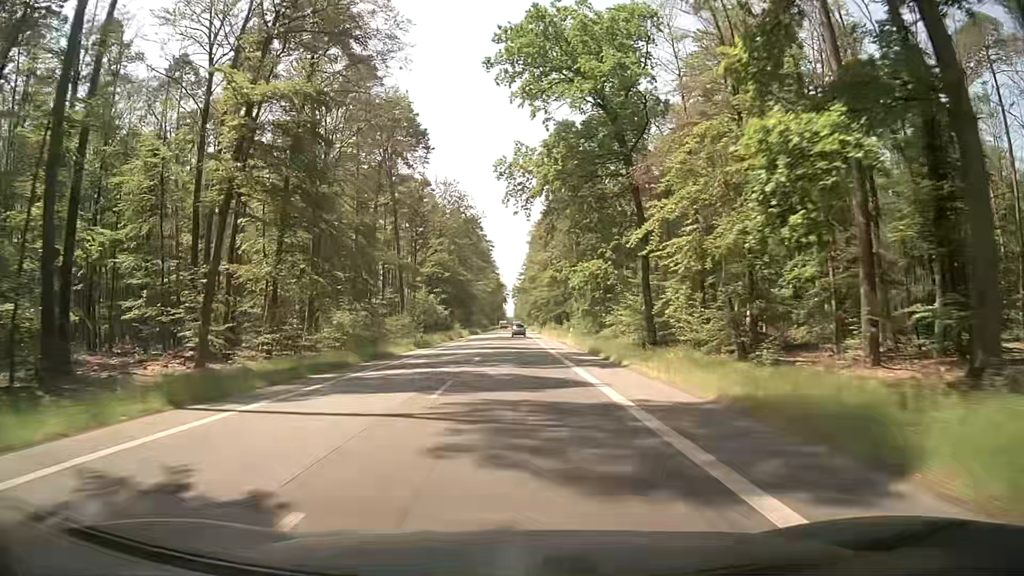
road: secondary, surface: asphalt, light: Day
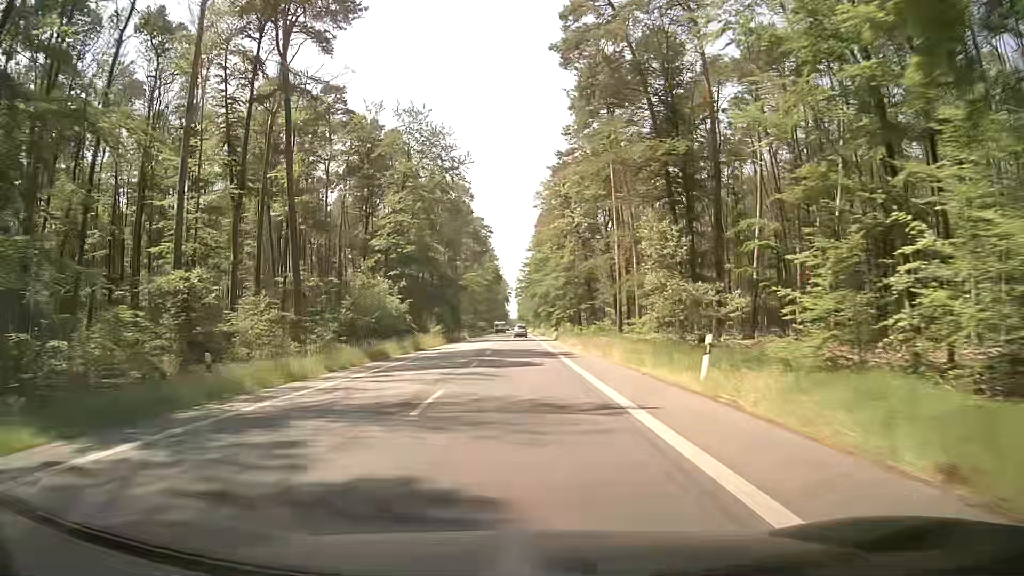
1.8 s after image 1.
(+0.4, +38.0) m; 0°
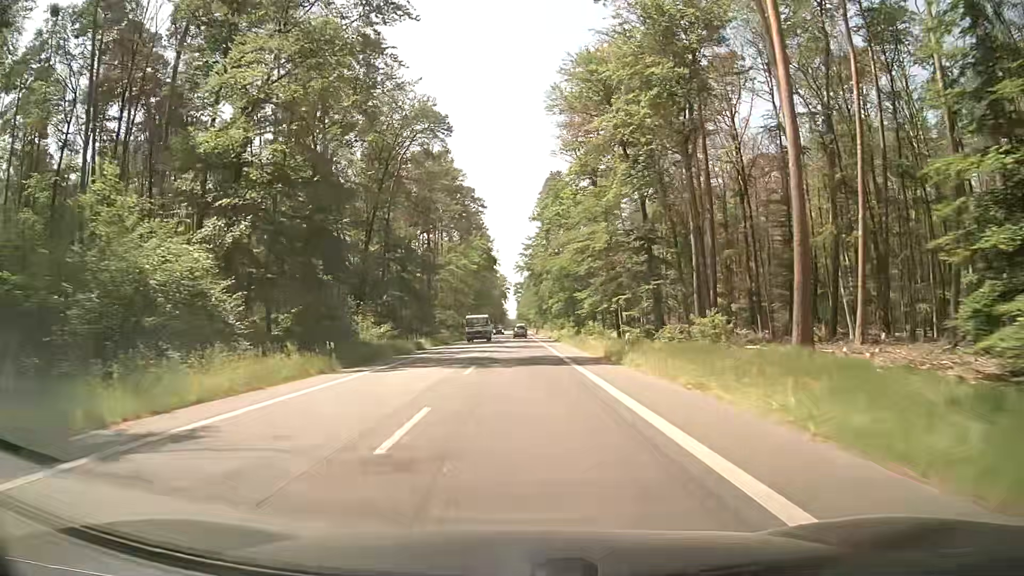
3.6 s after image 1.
(+0.1, +38.8) m; +1°
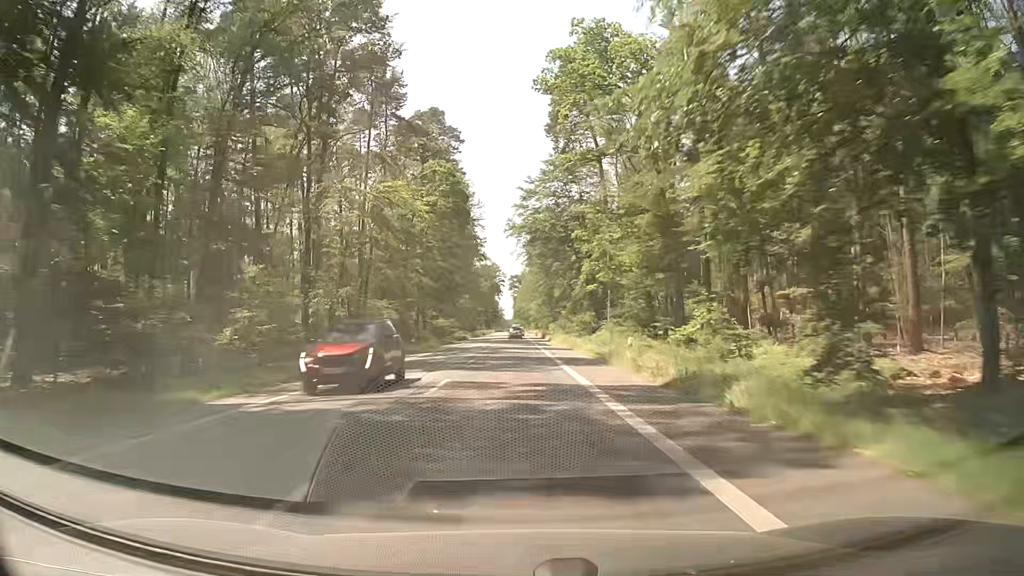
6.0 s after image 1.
(0.0, +52.8) m; 0°
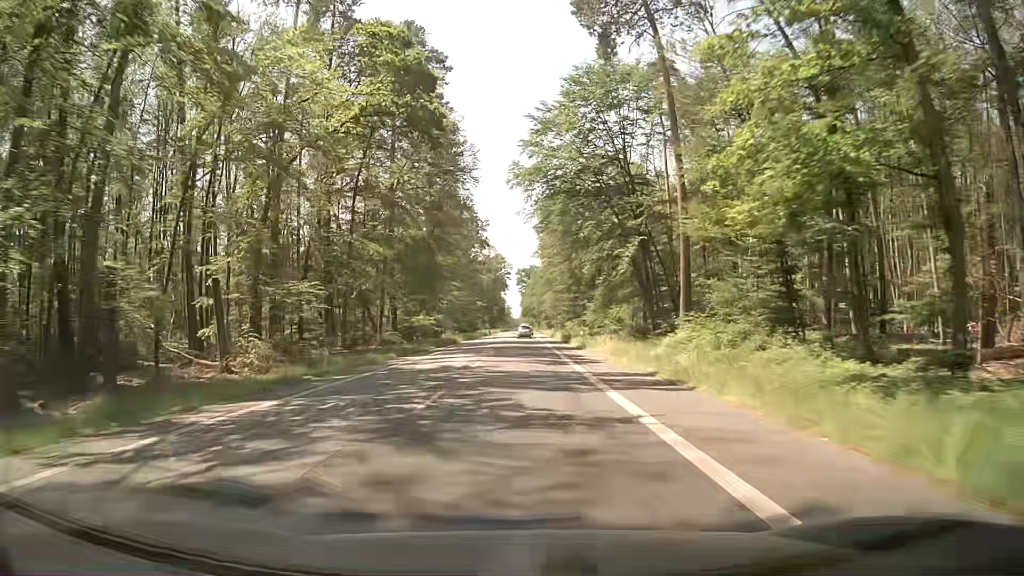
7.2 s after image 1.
(-0.1, +26.9) m; 0°
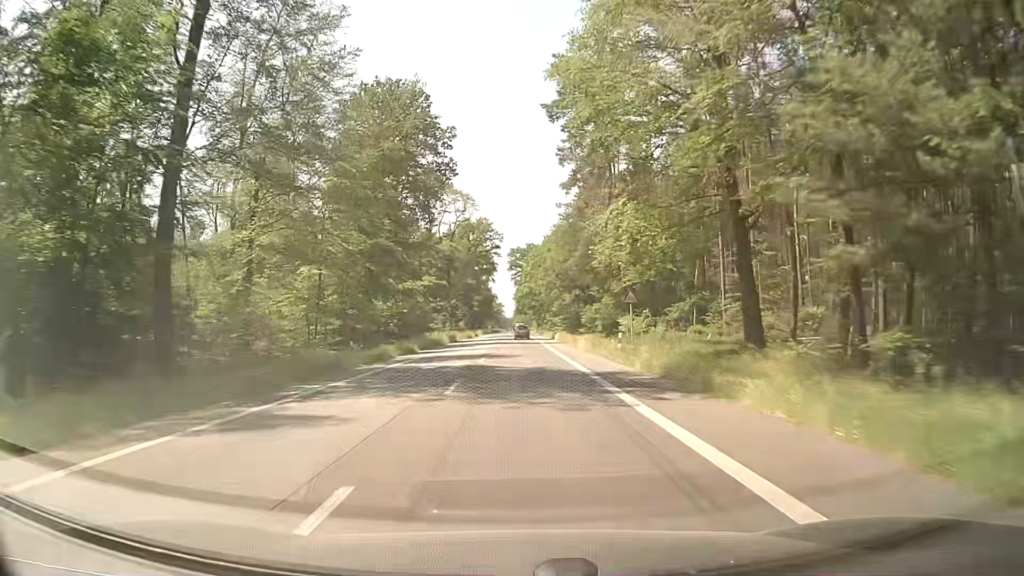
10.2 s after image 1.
(+0.2, +68.1) m; 0°
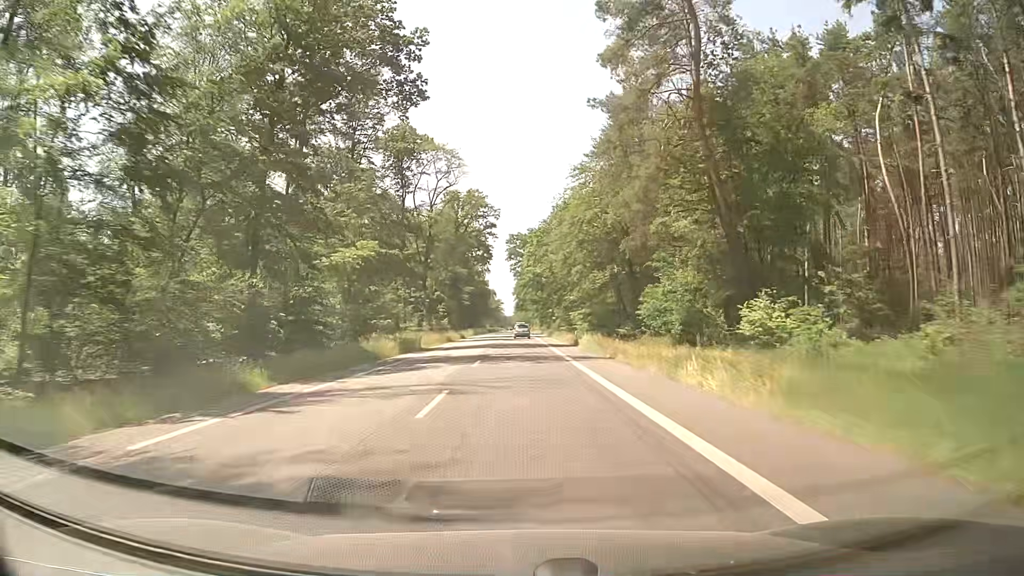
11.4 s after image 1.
(0.0, +27.4) m; 0°
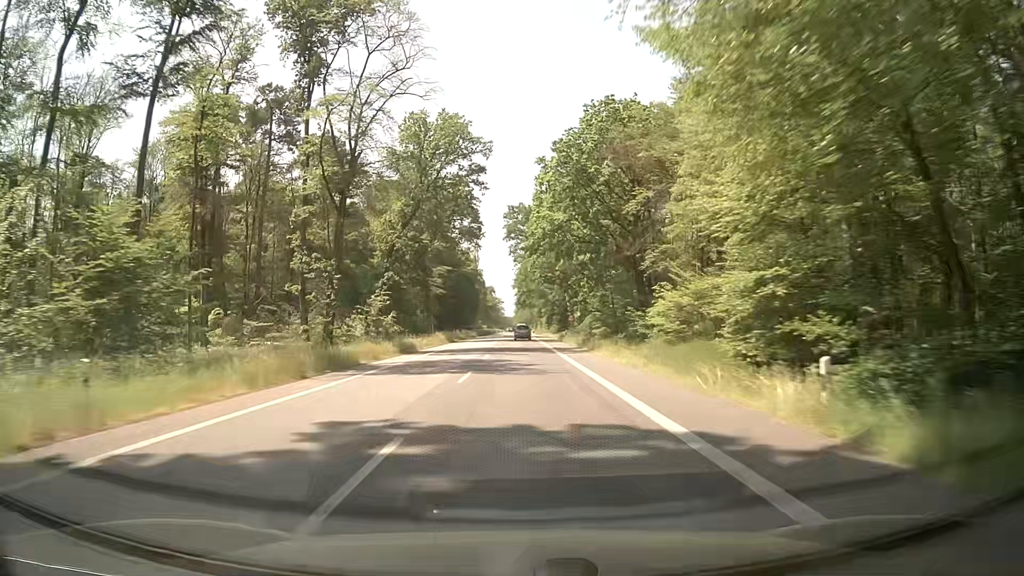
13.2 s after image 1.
(-0.2, +41.1) m; 0°
(0, +10) (0, +20) (0, +30) (0, +40) (0, +50) (0, +60) (0, +70) (0, +80) (0, +90) (0, +100) m
